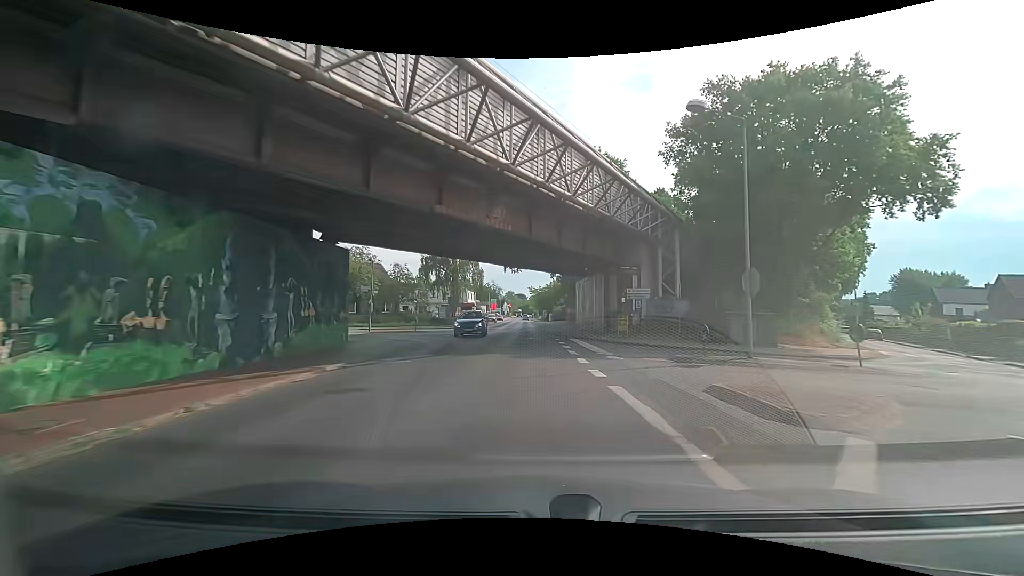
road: secondary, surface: asphalt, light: Day
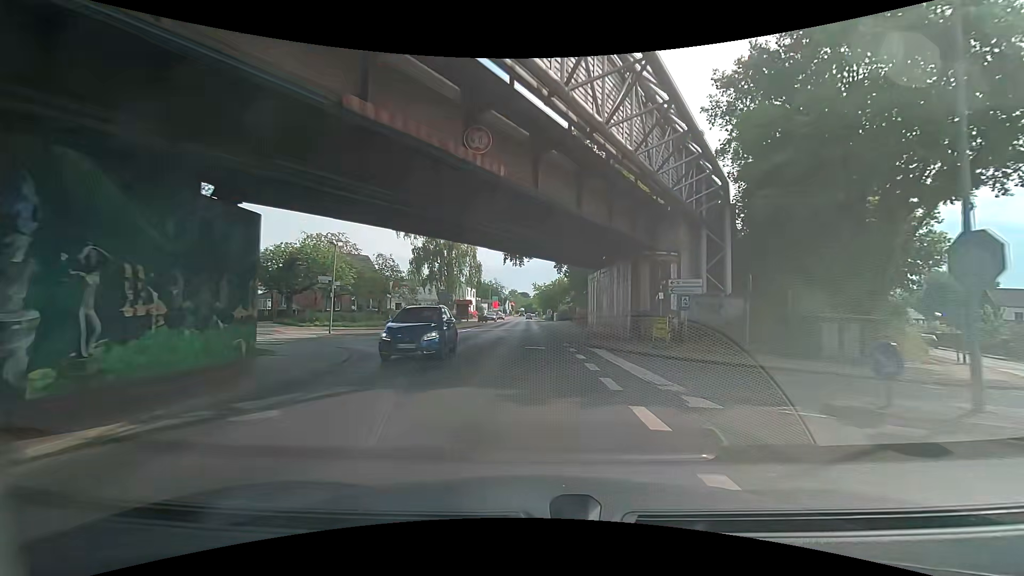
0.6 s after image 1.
(-0.1, +7.7) m; -1°
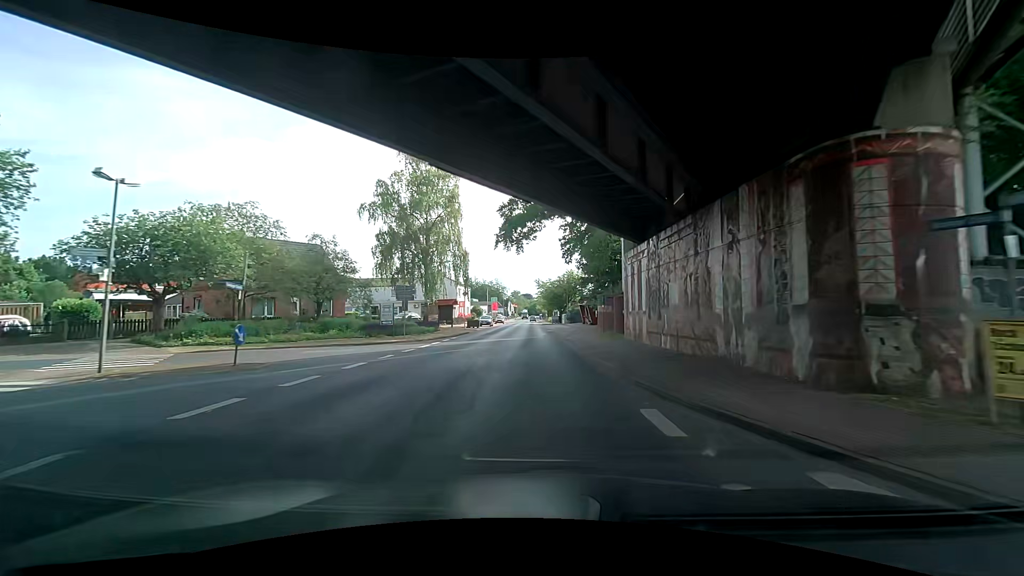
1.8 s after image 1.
(+0.1, +15.4) m; +3°
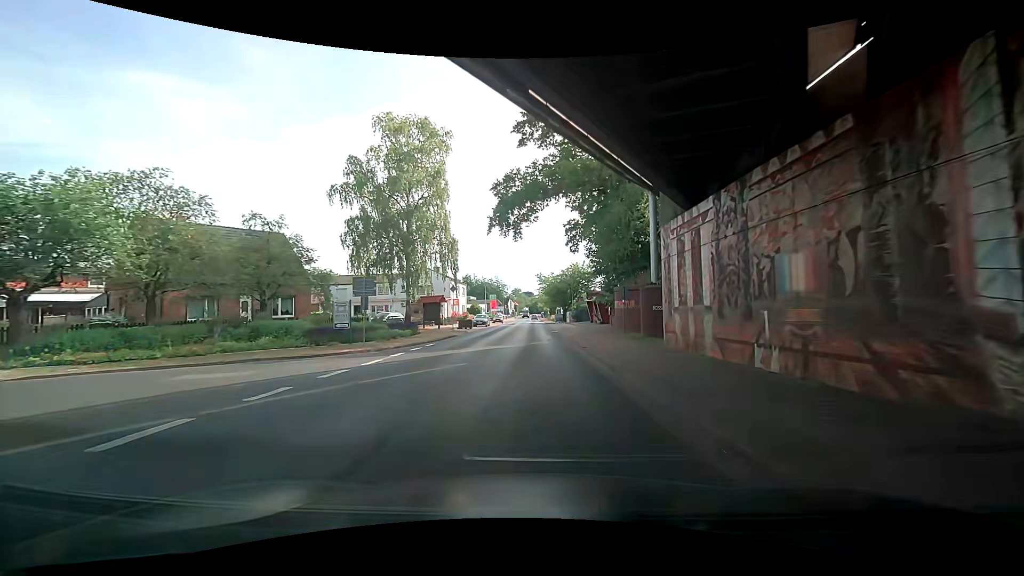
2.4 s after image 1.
(-0.1, +7.7) m; +1°
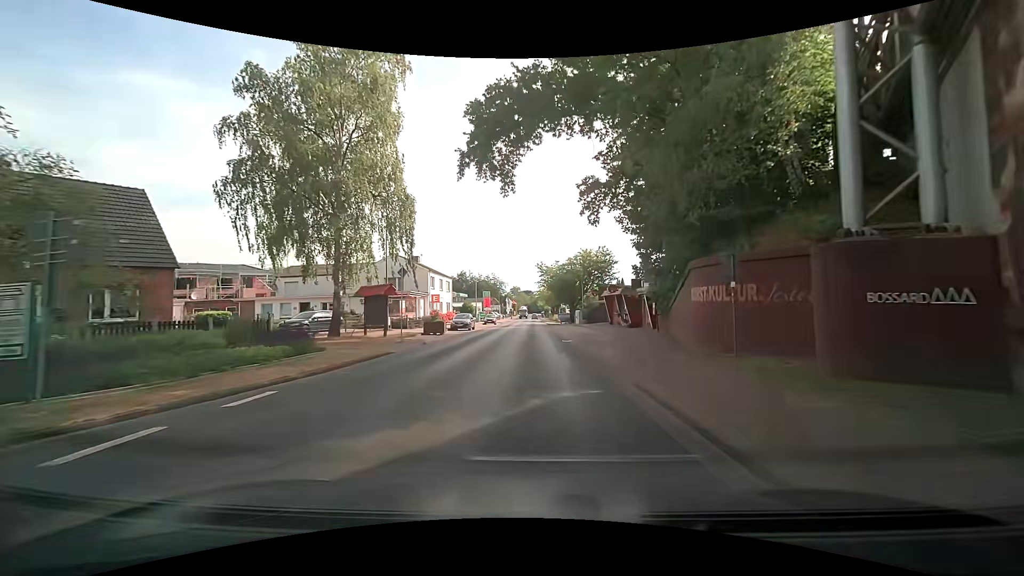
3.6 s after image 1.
(+1.0, +15.5) m; -1°
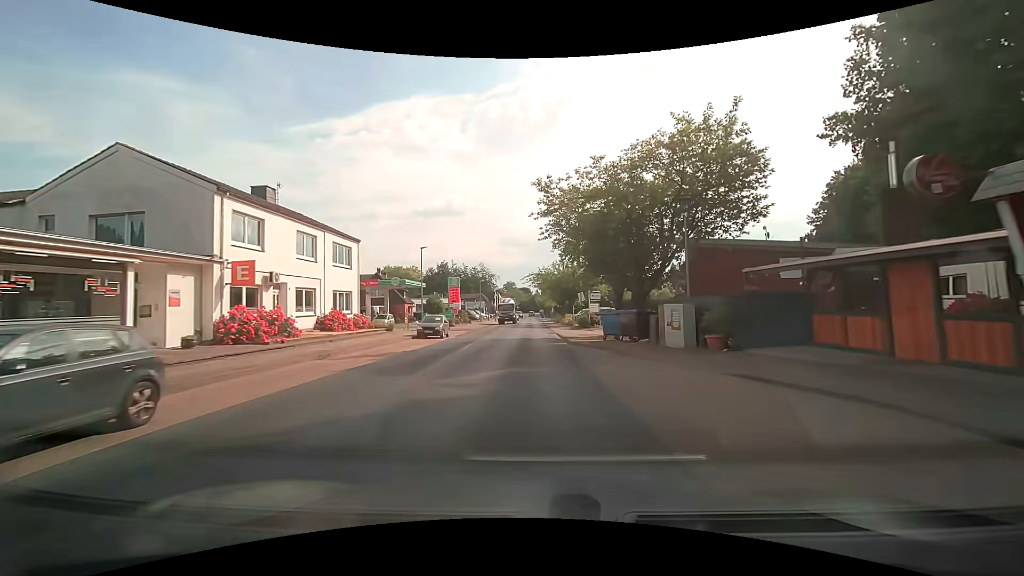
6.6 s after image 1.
(-1.6, +39.1) m; -2°
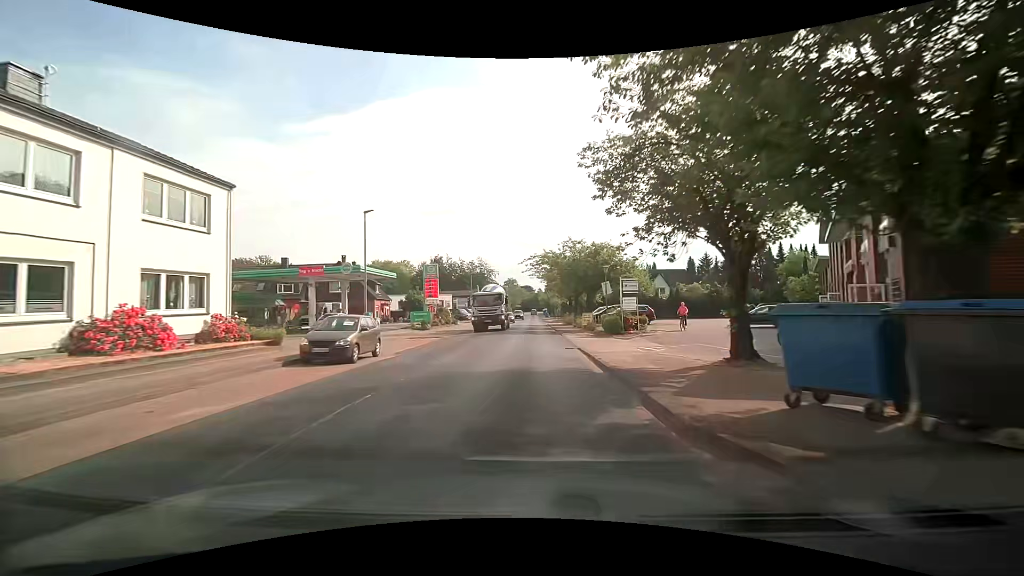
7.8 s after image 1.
(-0.1, +15.8) m; -1°
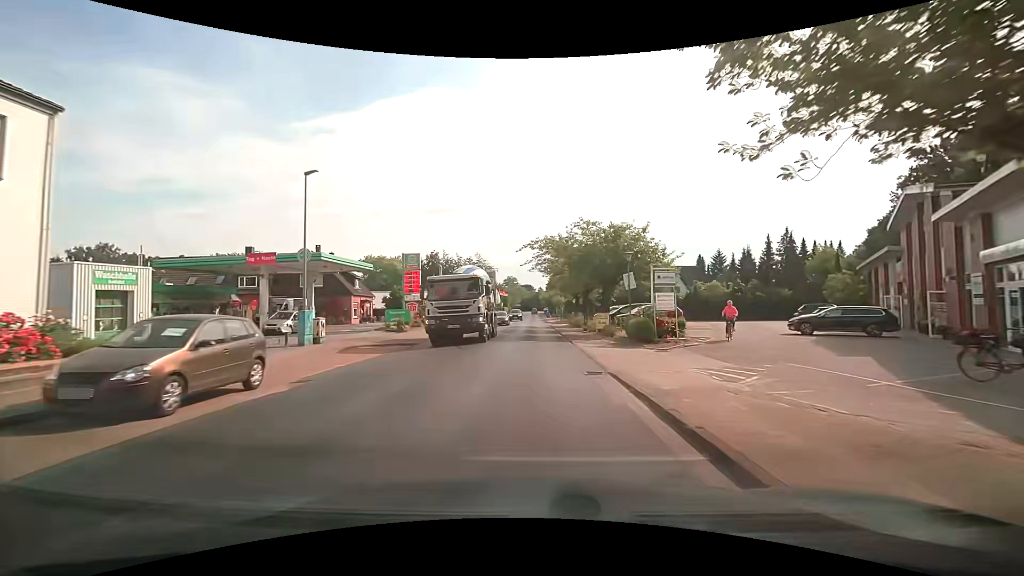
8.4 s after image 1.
(0.0, +7.9) m; +1°
(0, +10) (0, +20) (0, +30) (-1, +40) (-1, +50) (-1, +60) (-1, +70) (-1, +80) (-2, +90) (-2, +100) m
